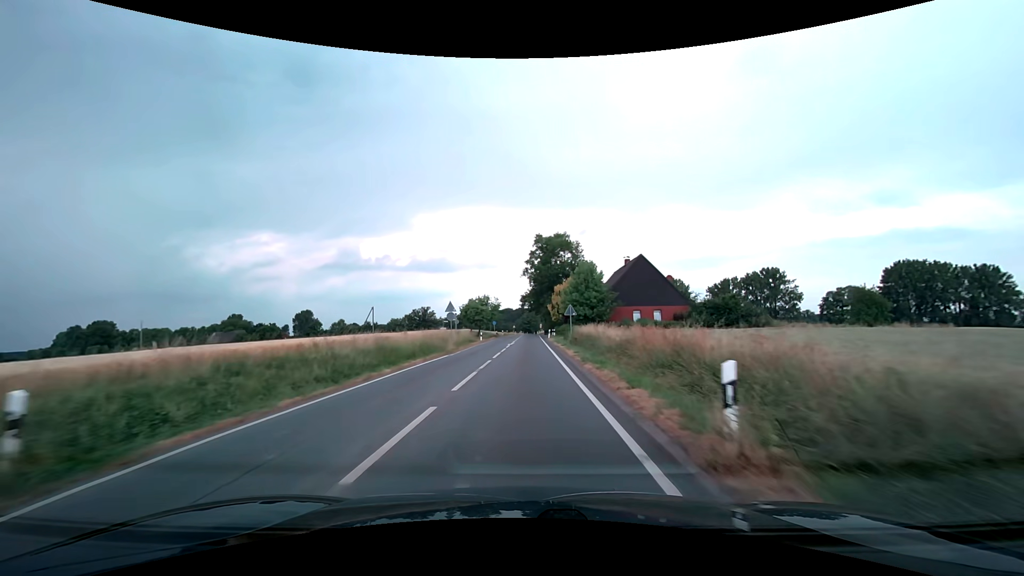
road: secondary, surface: asphalt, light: Day
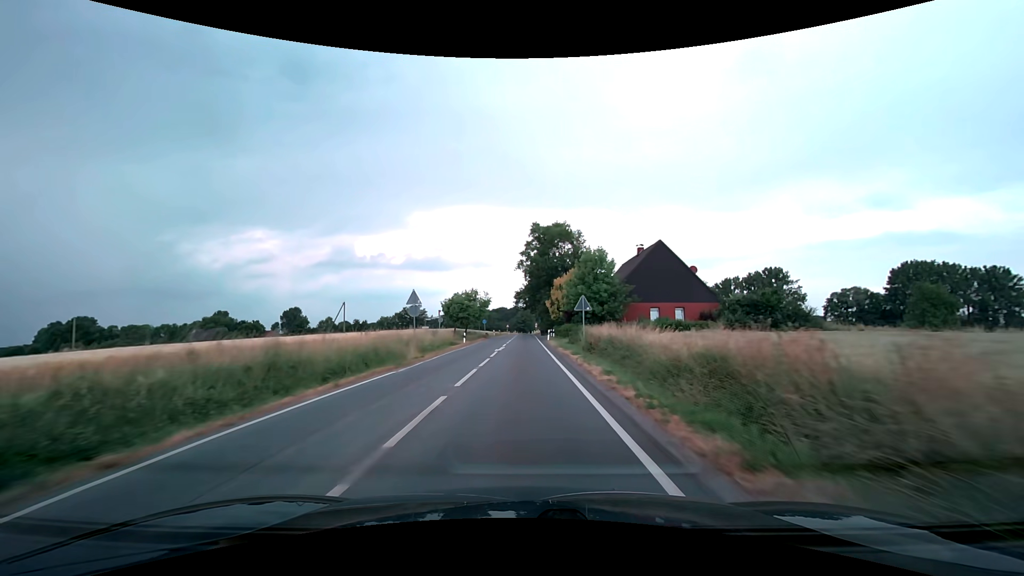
(+0.1, +10.5) m; +1°
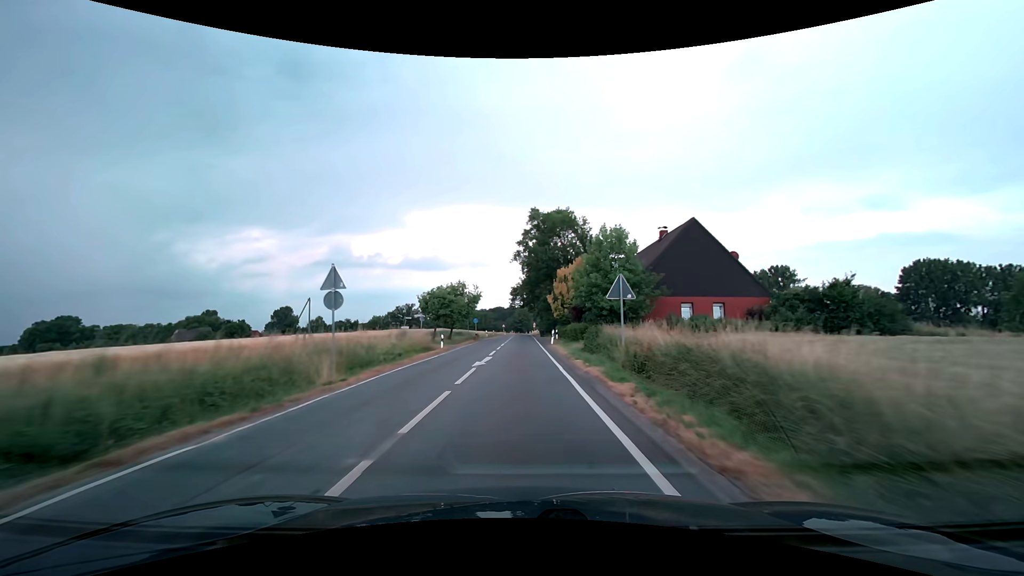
(0.0, +10.5) m; 0°
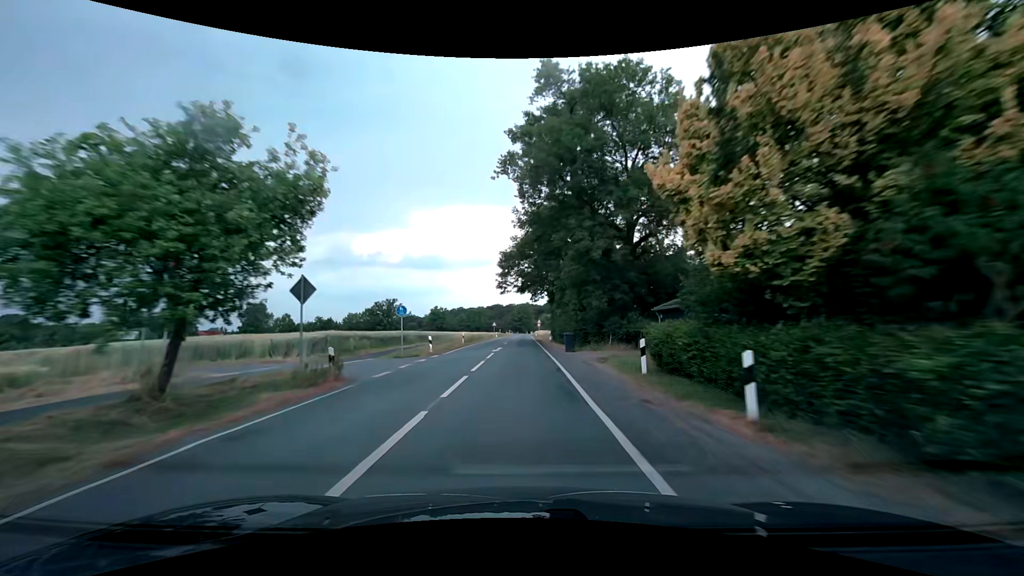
(0.0, +42.3) m; 0°
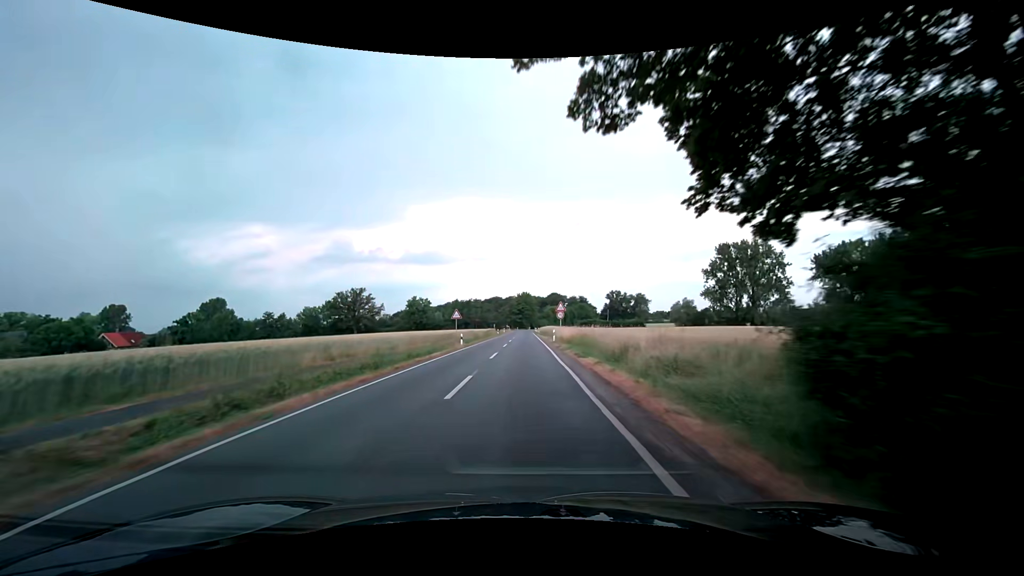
(-0.1, +52.9) m; 0°
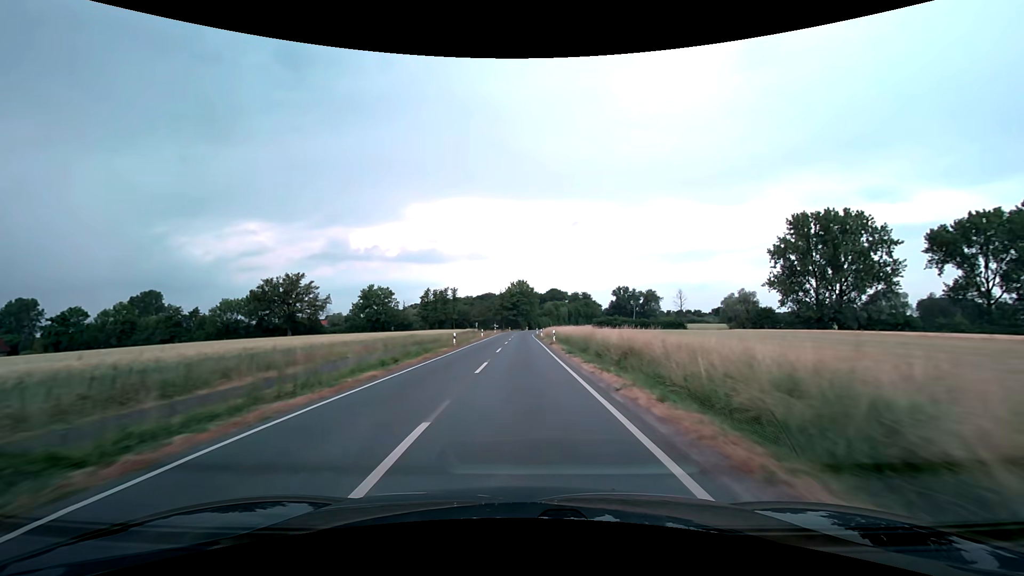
(-0.2, +53.2) m; 0°
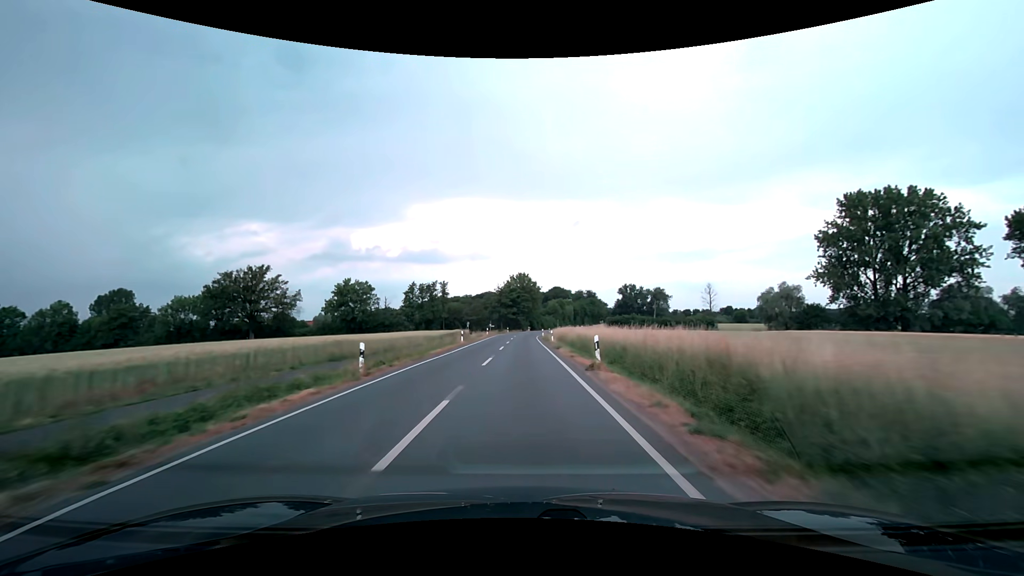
(0.0, +21.3) m; 0°
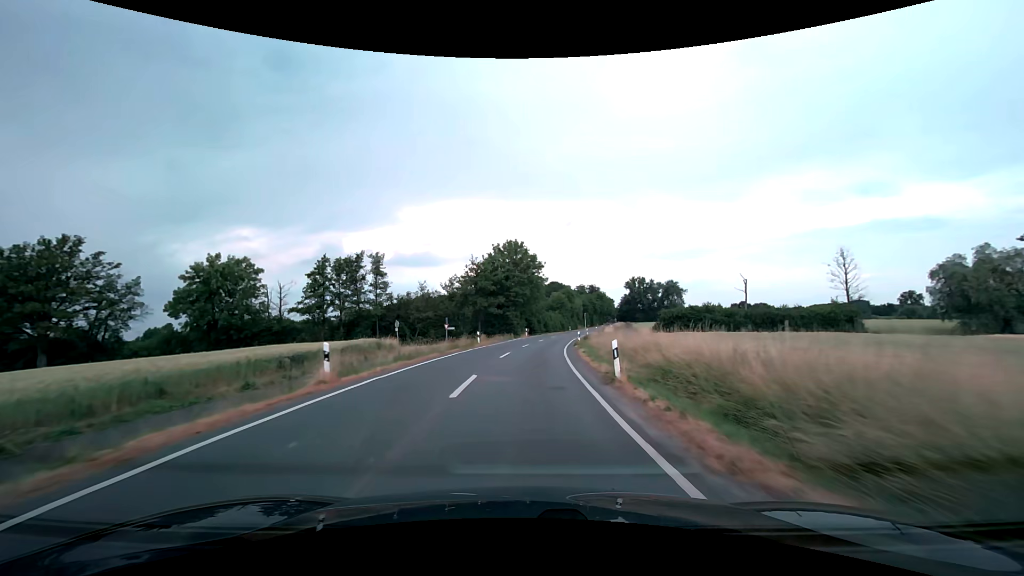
(-0.1, +53.2) m; +1°
(0, +10) (0, +20) (+1, +30) (+2, +40) (+3, +50) (+4, +60) (+6, +70) (+8, +79) (+10, +89) (+12, +99) m
